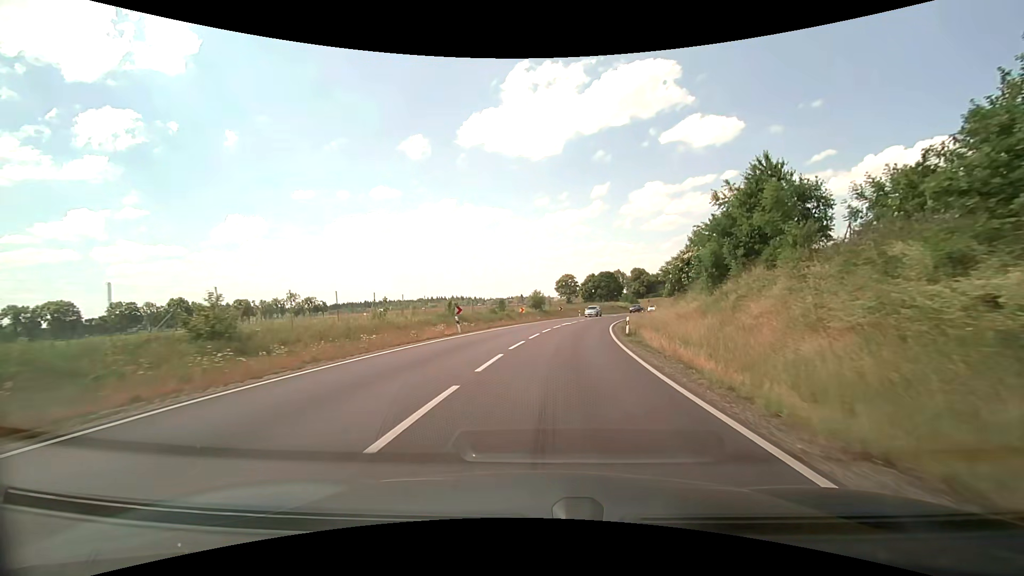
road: primary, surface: asphalt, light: Day
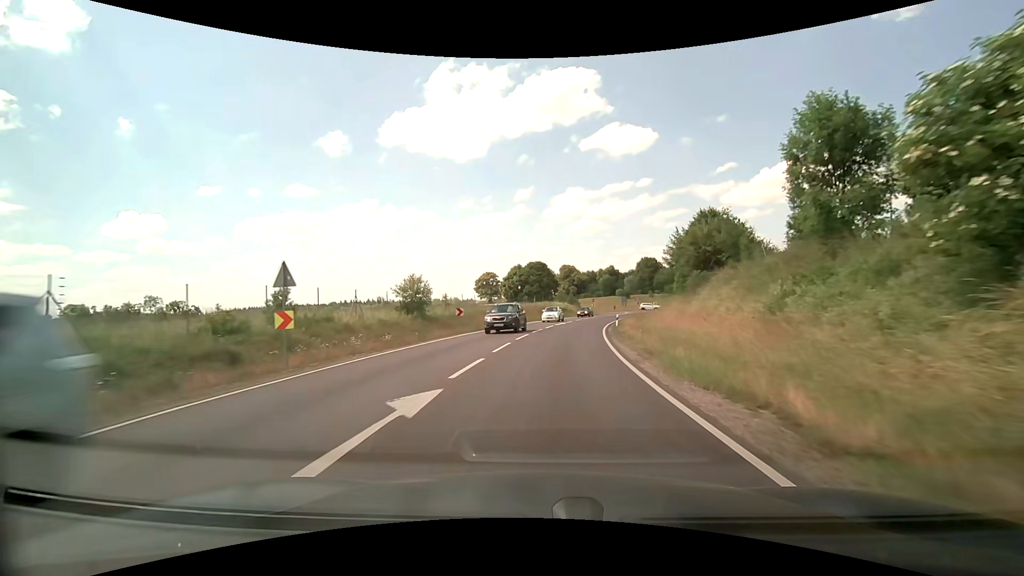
(+3.3, +36.8) m; +9°
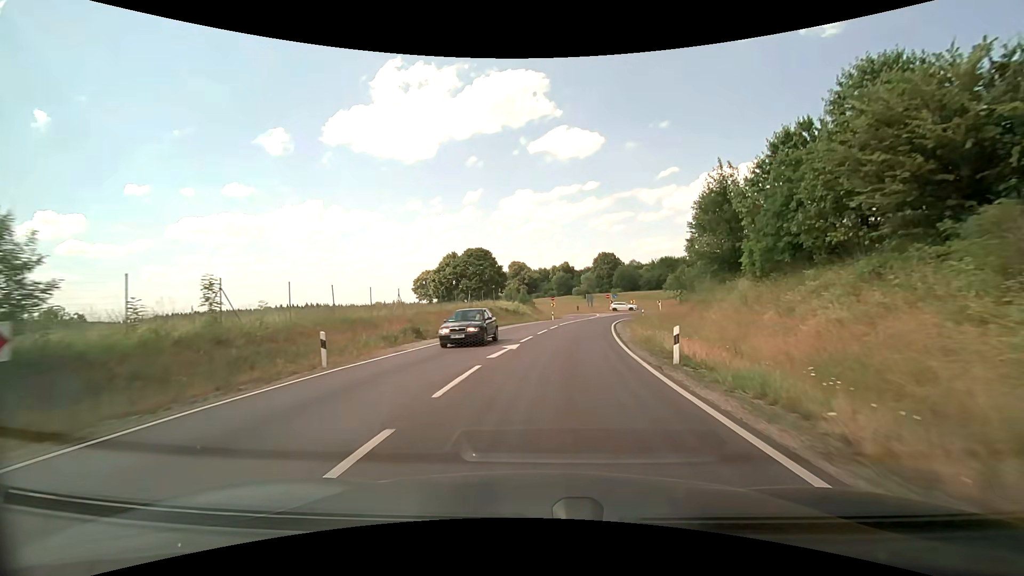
(+1.0, +26.2) m; +5°
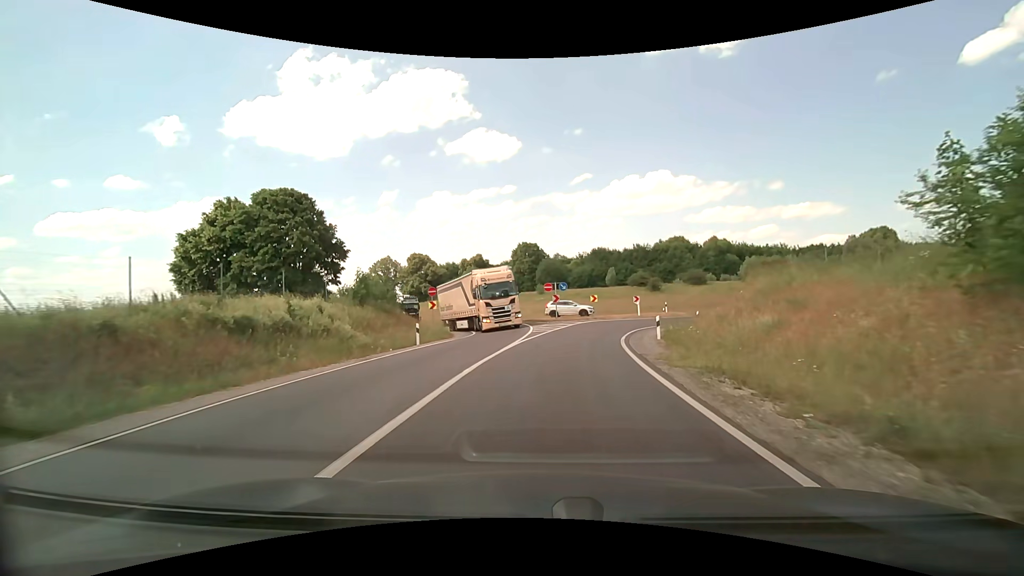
(+3.3, +38.4) m; +10°
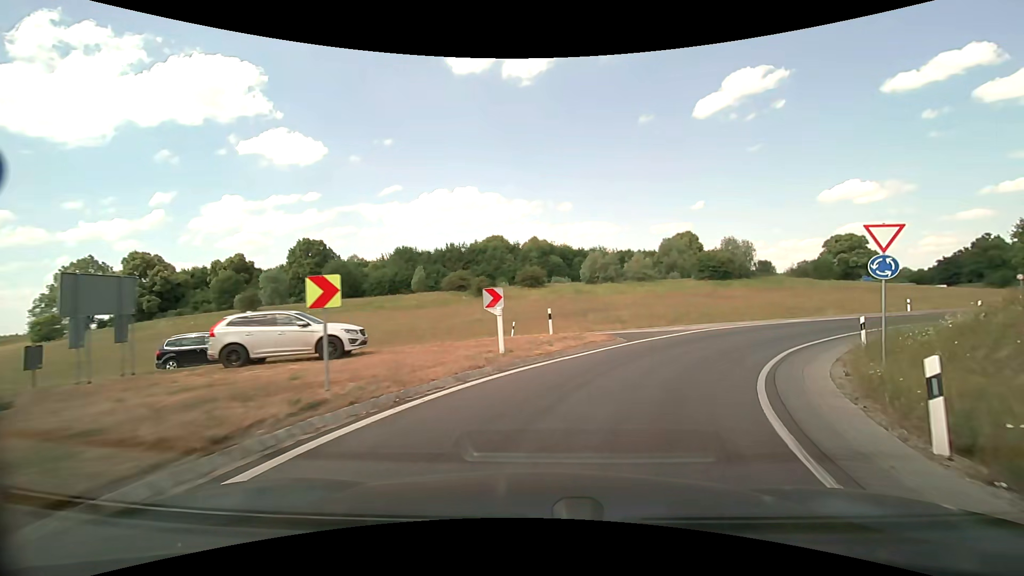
(+3.8, +30.3) m; +21°
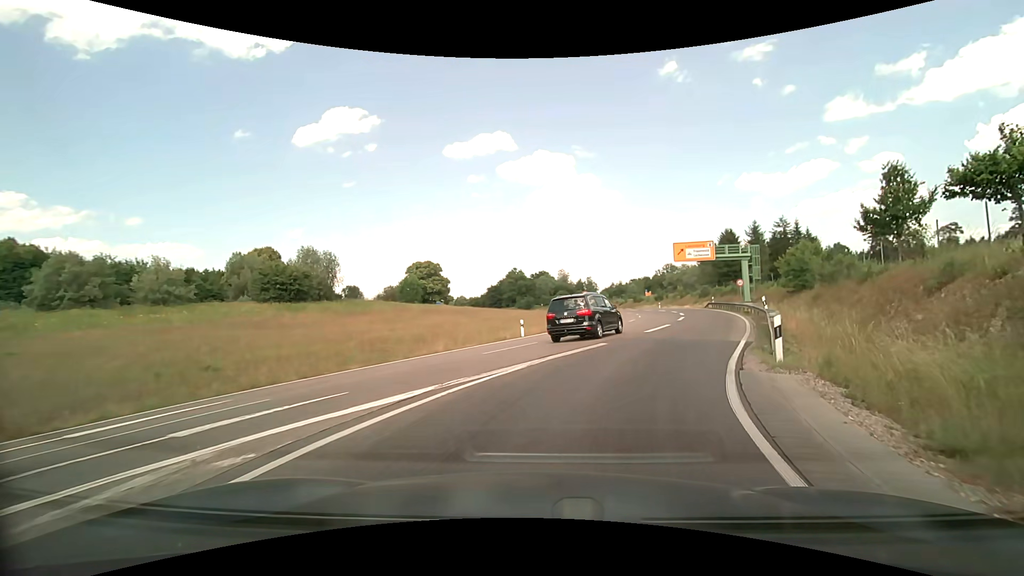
(+8.6, +21.3) m; +43°
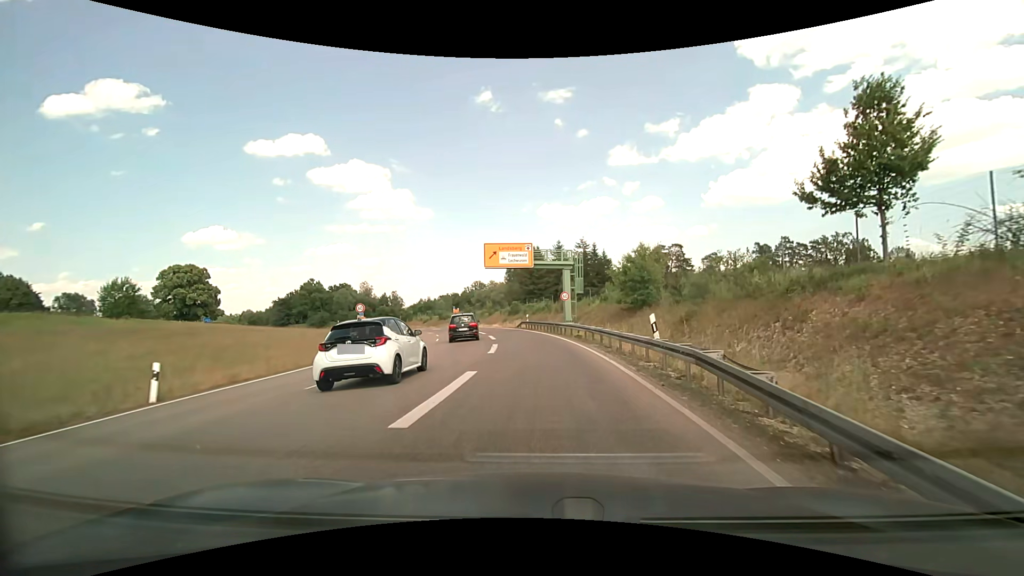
(+3.2, +15.1) m; +21°
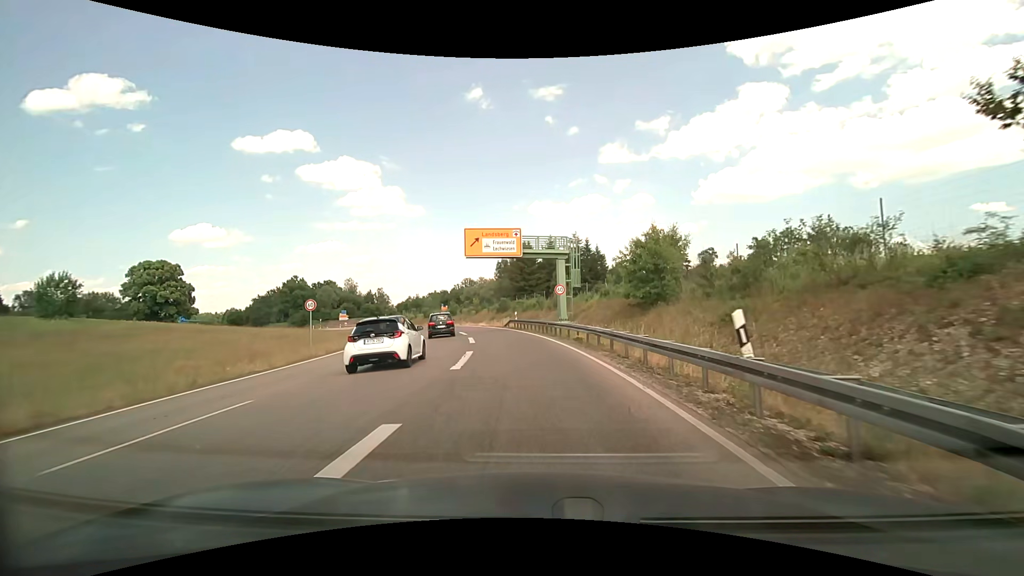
(+0.1, +6.1) m; +1°
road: trunk
